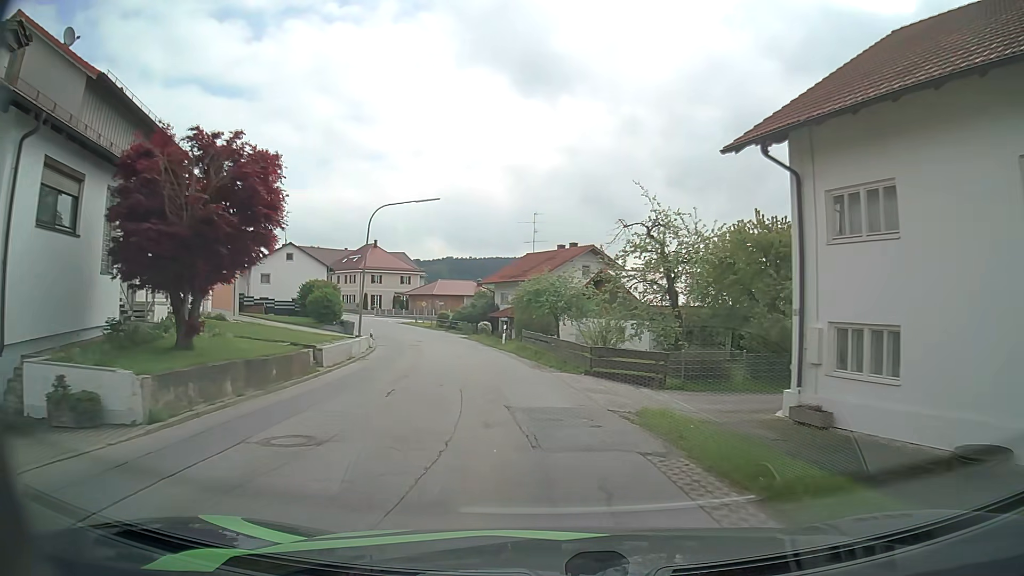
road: secondary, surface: asphalt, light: Day
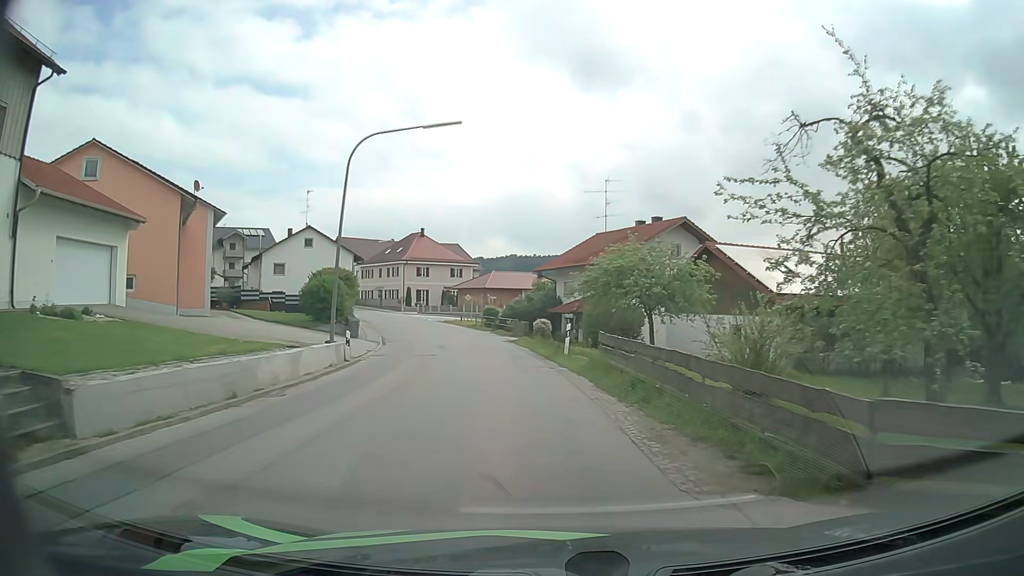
(-0.7, +14.1) m; -6°
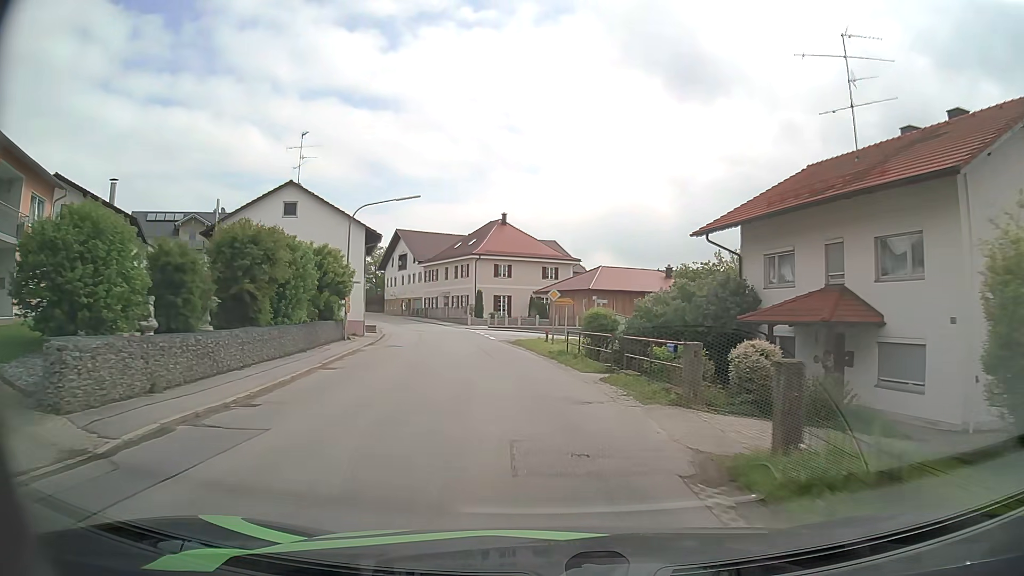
(-2.2, +28.6) m; -8°
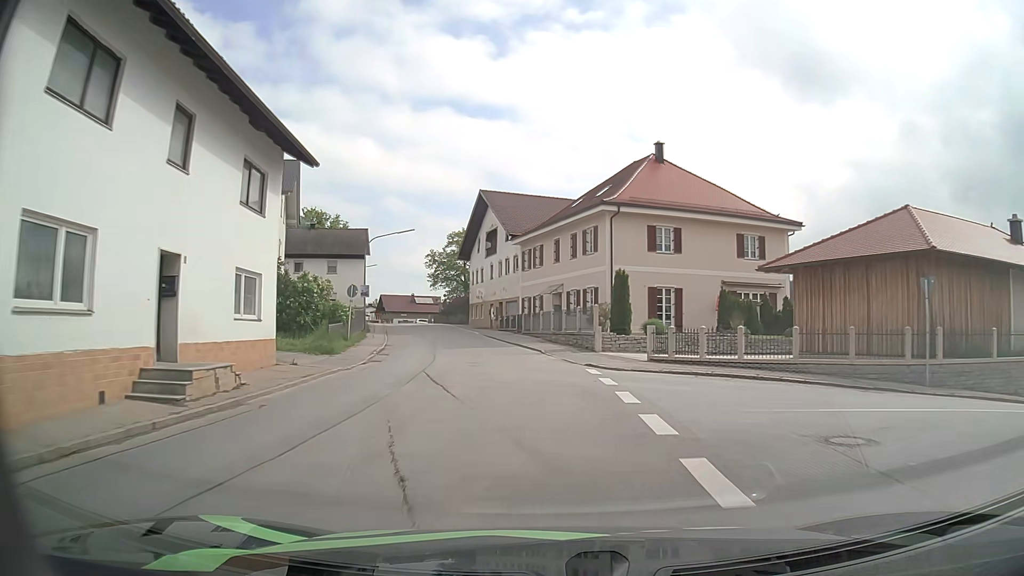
(-3.9, +36.3) m; -12°
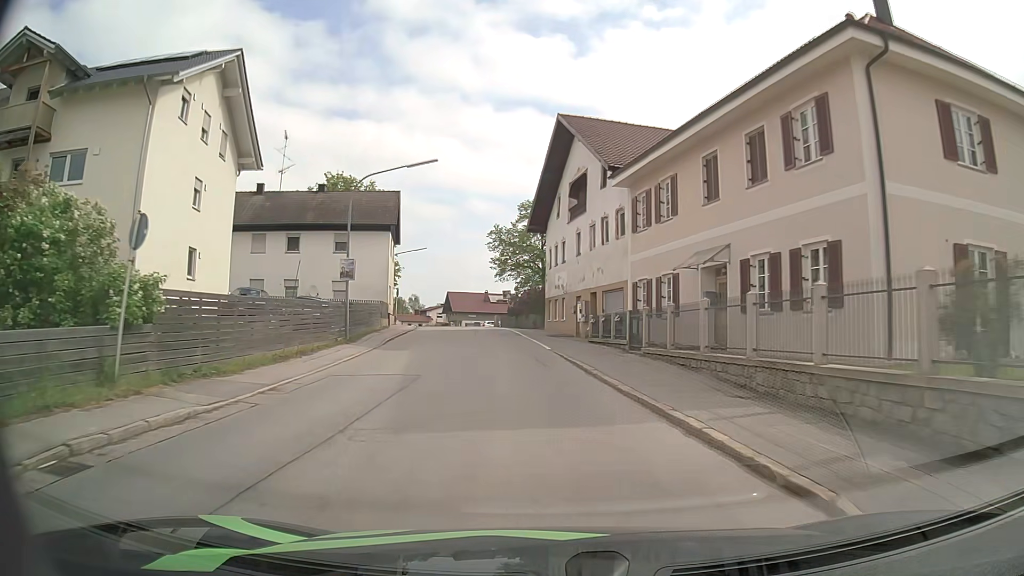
(-1.4, +22.8) m; -8°
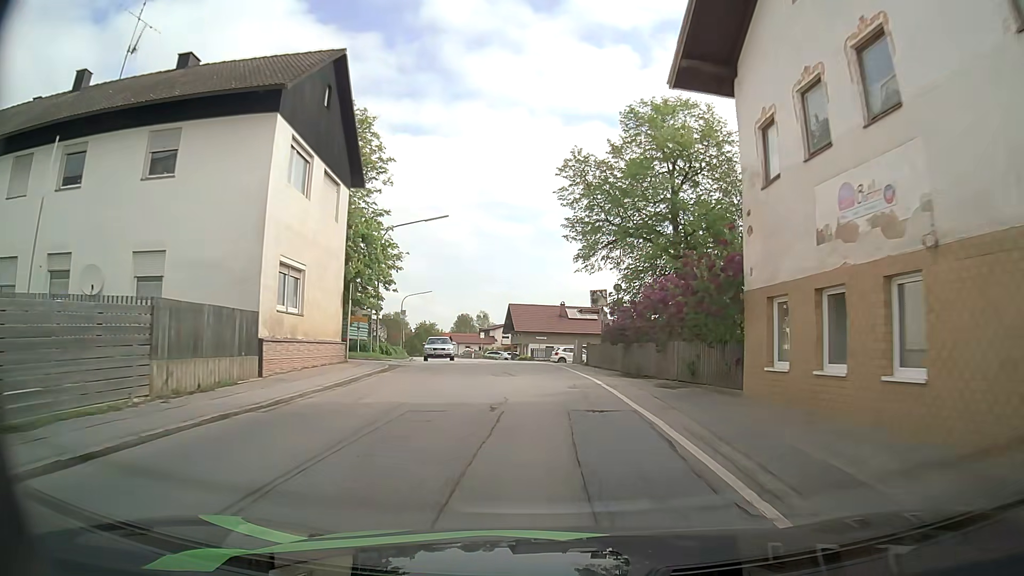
(-2.3, +30.9) m; -7°
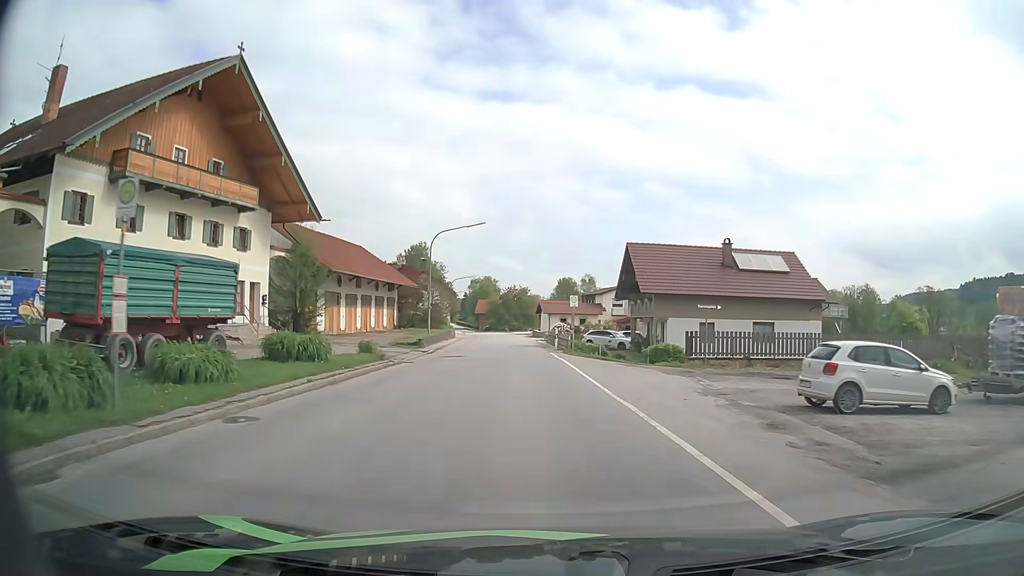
(-2.6, +37.6) m; -9°
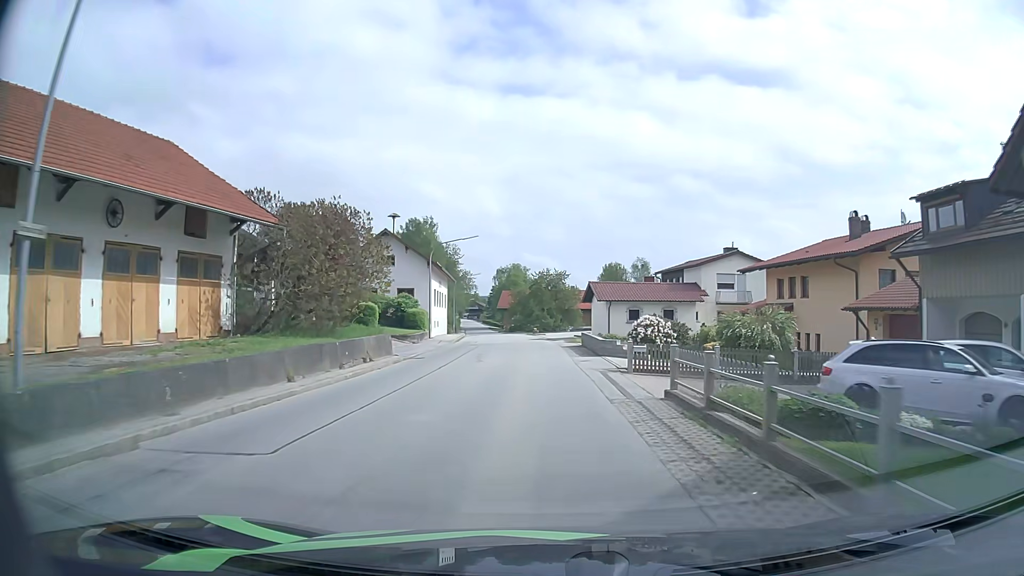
(-1.5, +39.5) m; -3°
(0, +10) (0, +20) (0, +30) (-1, +40) (-2, +50) (-2, +60) (-3, +70) (-5, +80) (-6, +90) (-7, +100) m
